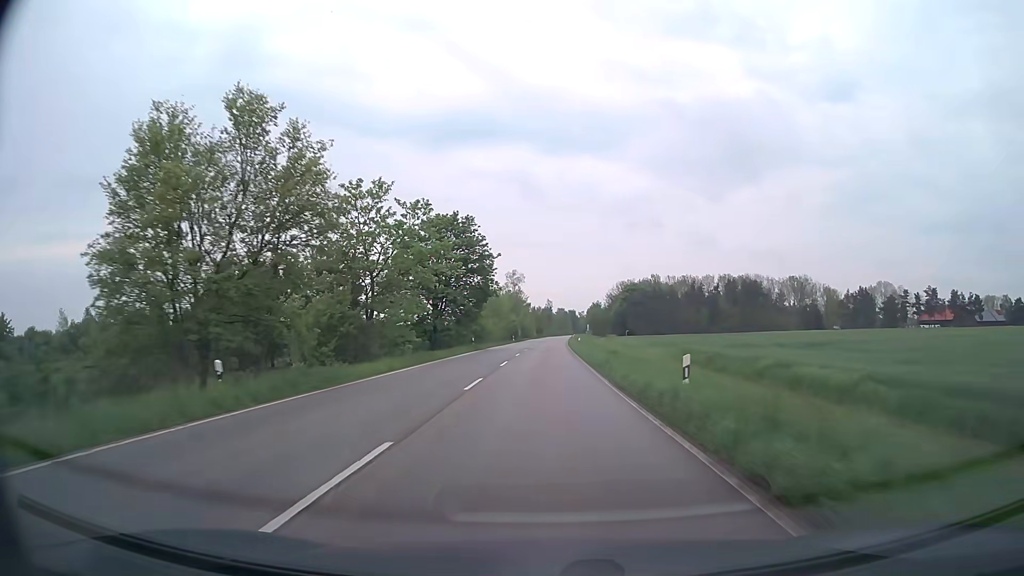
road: secondary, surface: asphalt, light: Day
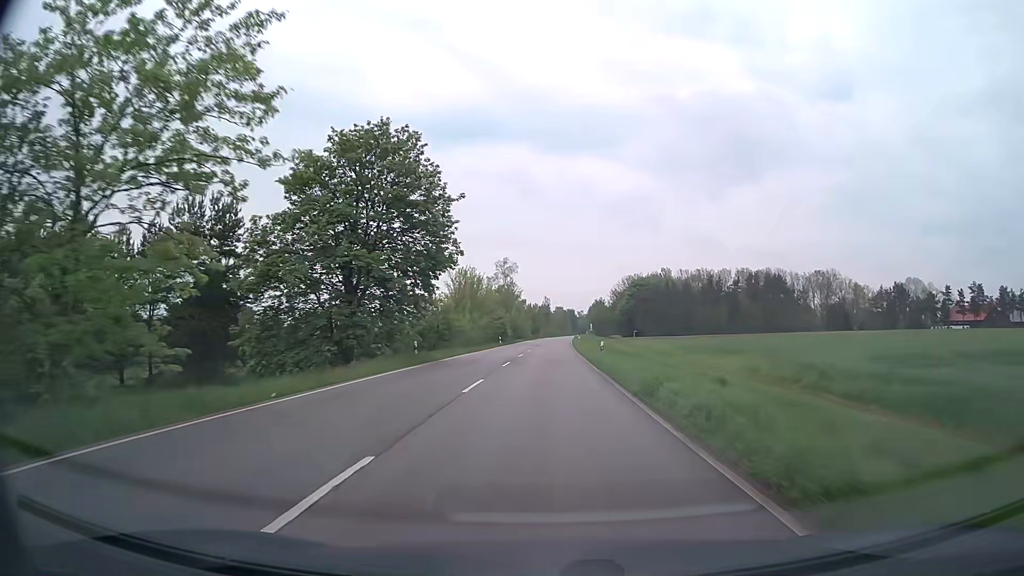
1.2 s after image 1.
(0.0, +25.0) m; 0°
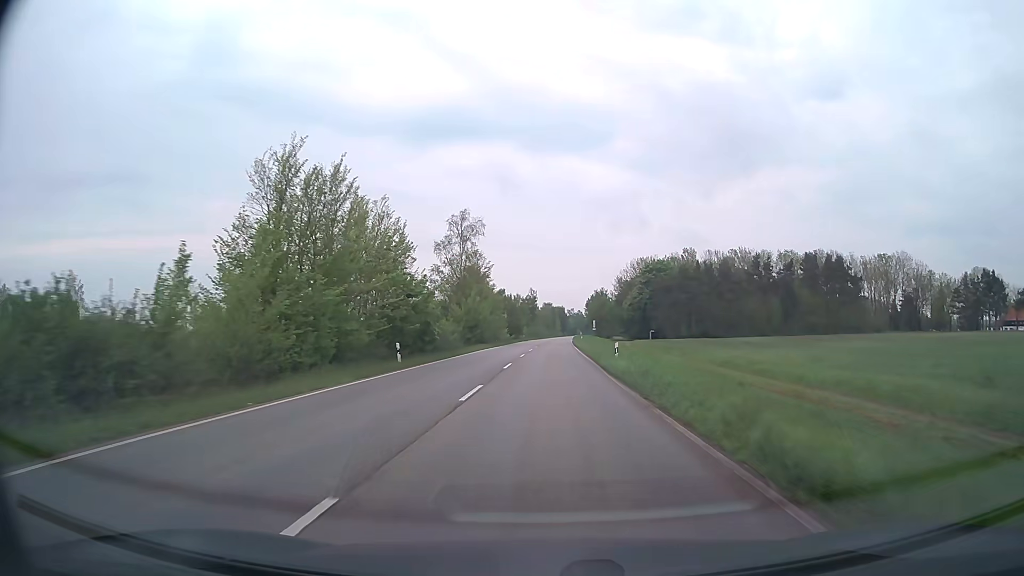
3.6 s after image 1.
(+0.5, +49.7) m; +1°
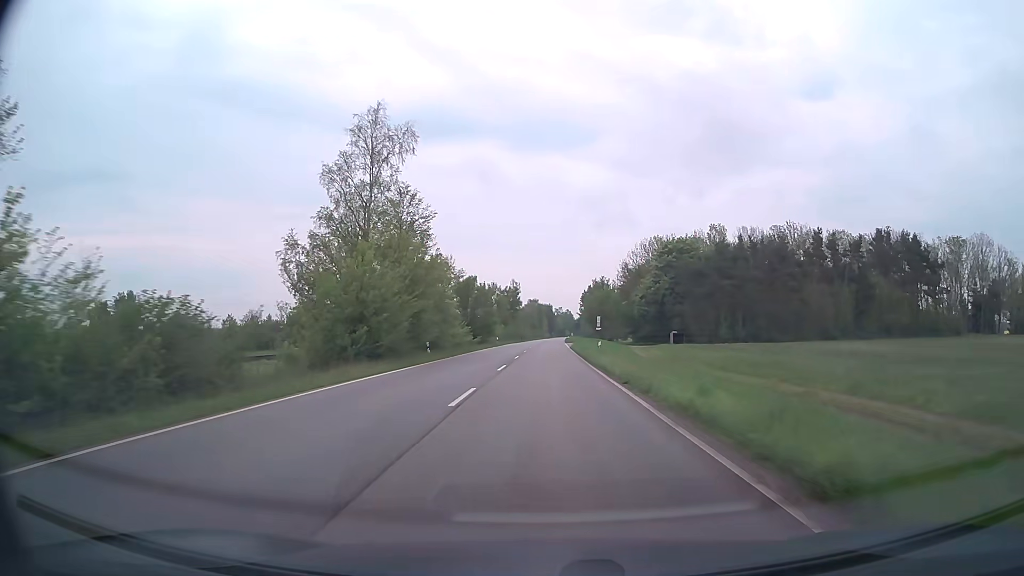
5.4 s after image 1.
(+0.4, +37.0) m; +1°
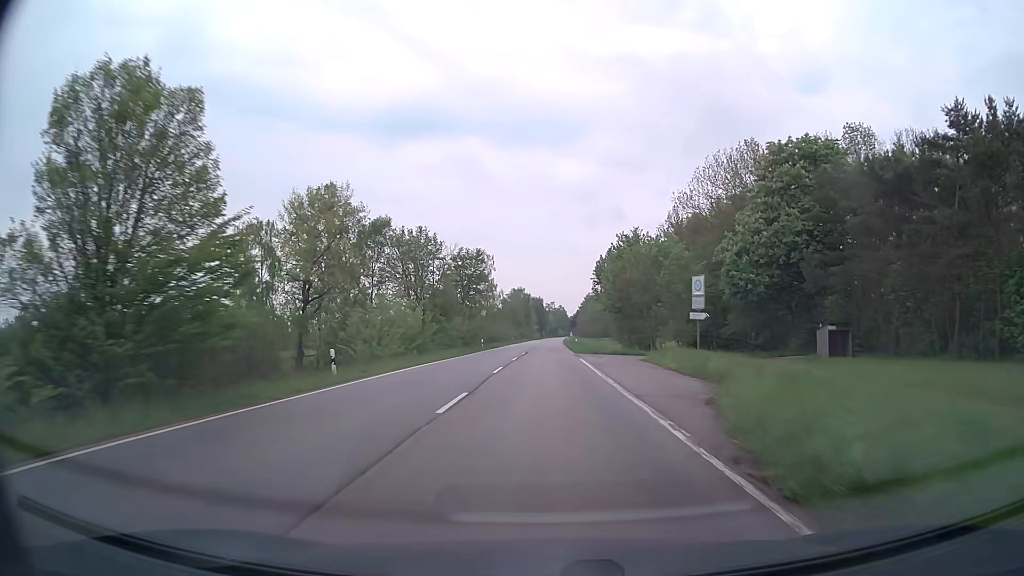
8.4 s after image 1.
(+0.6, +61.0) m; +1°
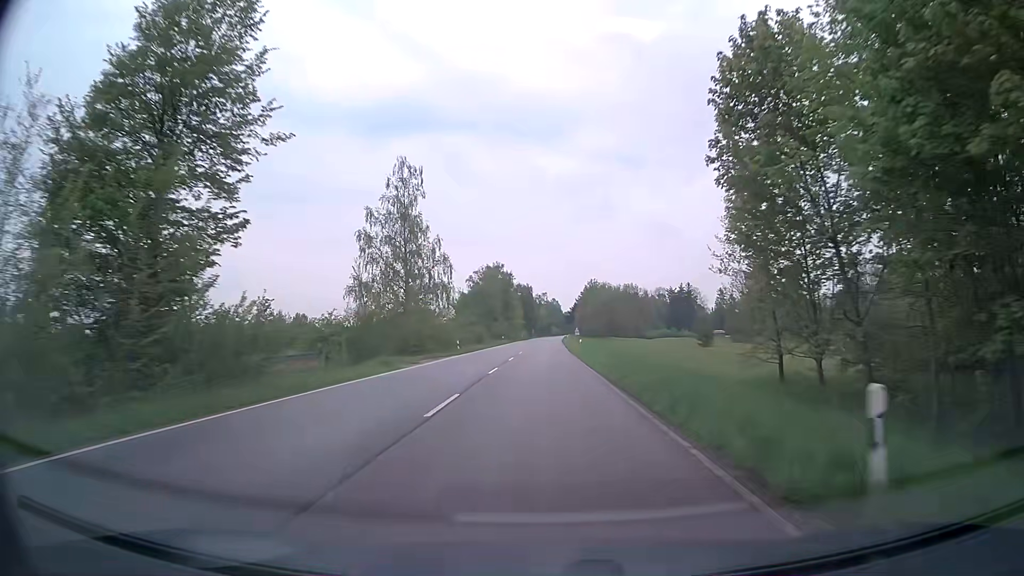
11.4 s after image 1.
(+0.5, +60.5) m; +1°
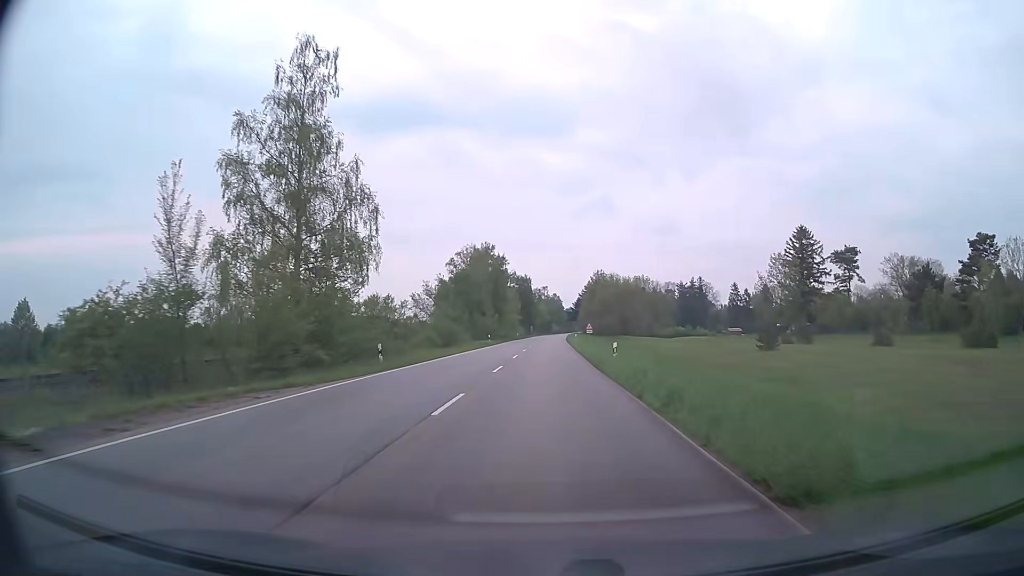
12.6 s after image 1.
(0.0, +24.0) m; 0°
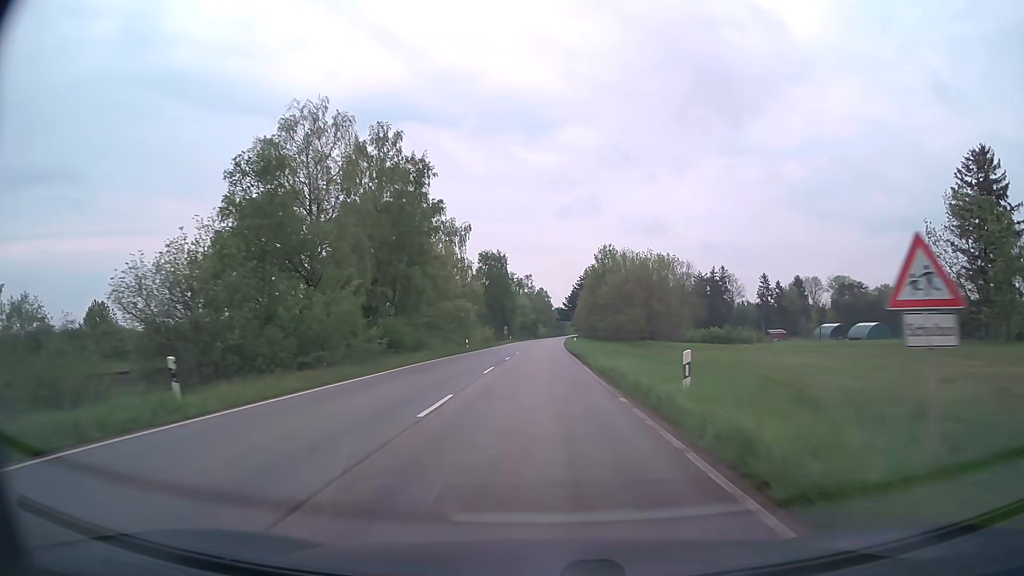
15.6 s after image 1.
(+0.7, +59.8) m; +1°
(0, +10) (0, +20) (0, +30) (0, +40) (0, +50) (0, +60) (0, +70) (+1, +80) (+1, +90) (+1, +100) m
